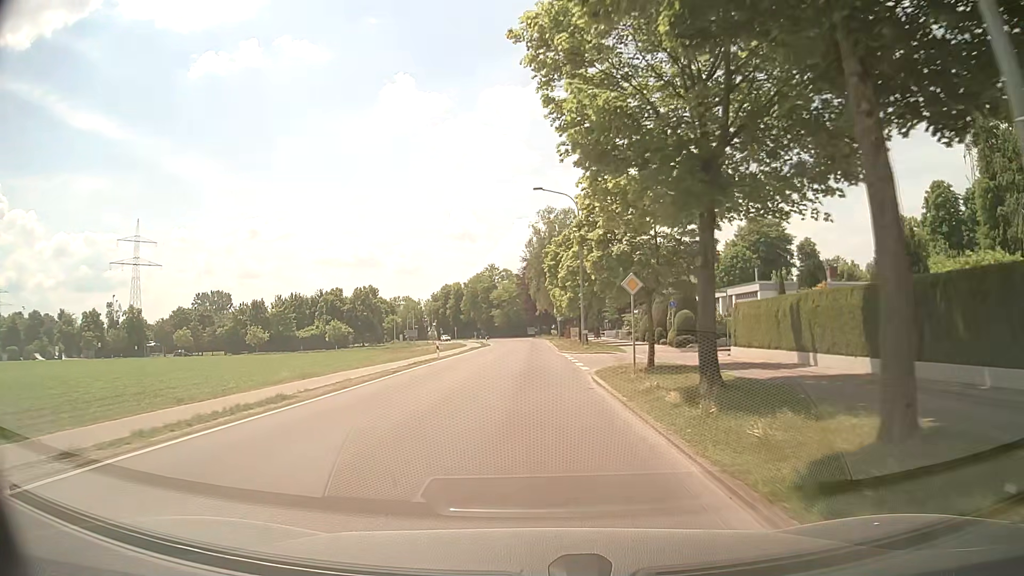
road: tertiary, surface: asphalt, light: Day
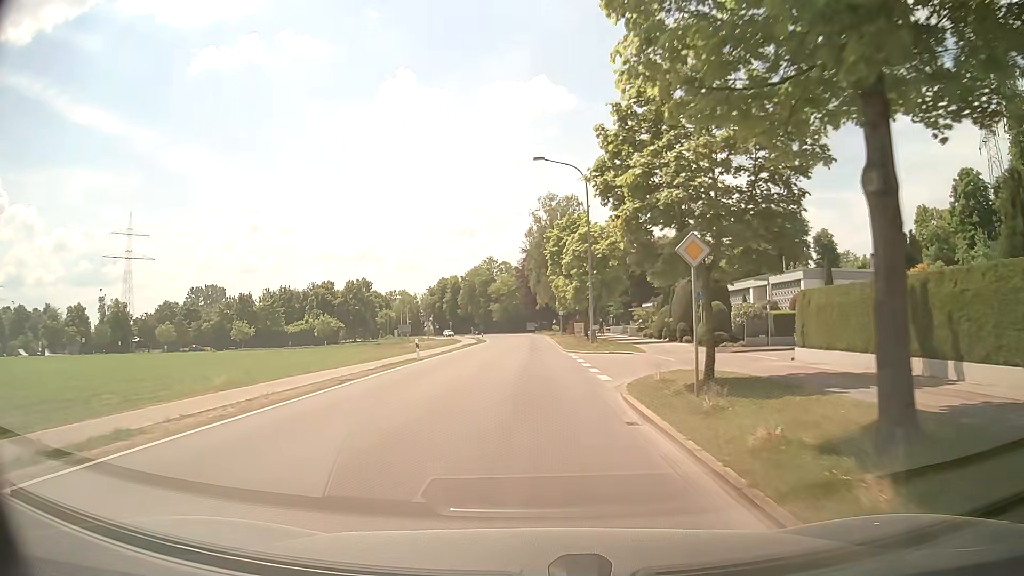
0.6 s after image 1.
(0.0, +6.9) m; 0°
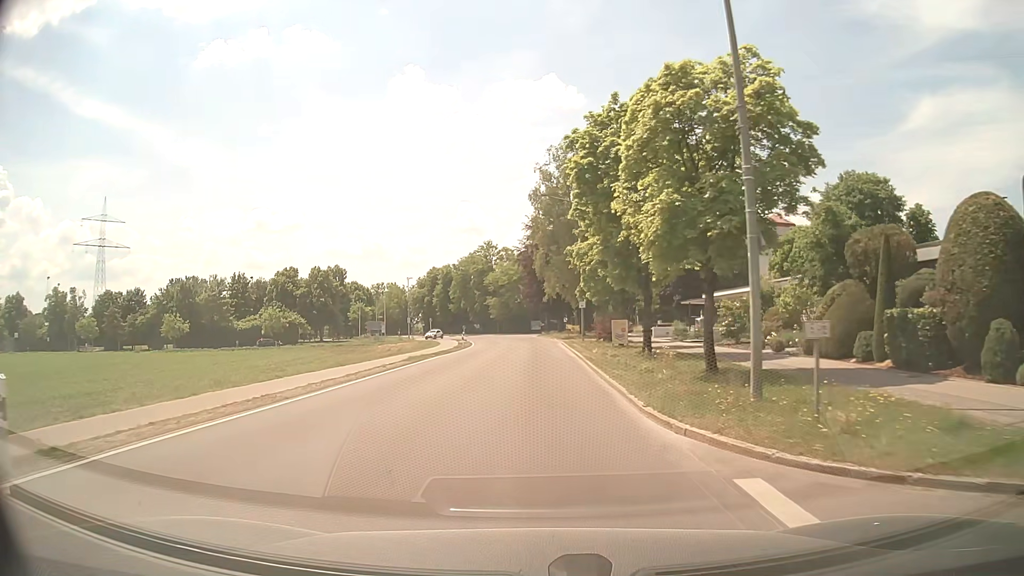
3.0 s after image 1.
(-0.1, +27.3) m; -1°
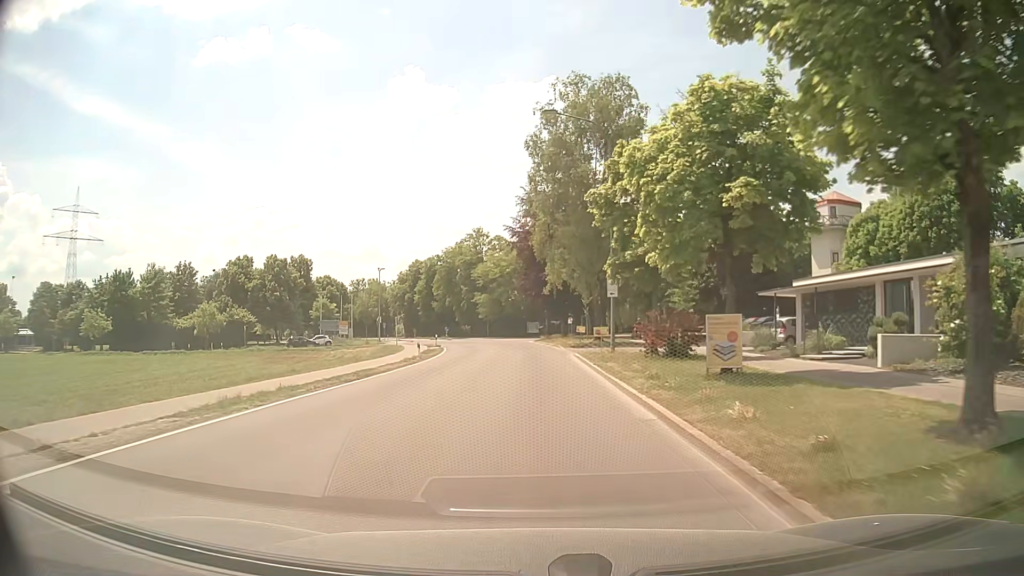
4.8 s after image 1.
(0.0, +20.1) m; 0°
(0, +10) (0, +20) (0, +30) (0, +40) (0, +50) (-1, +60) (-2, +70) (-3, +80) (-6, +90) (-8, +99) m
